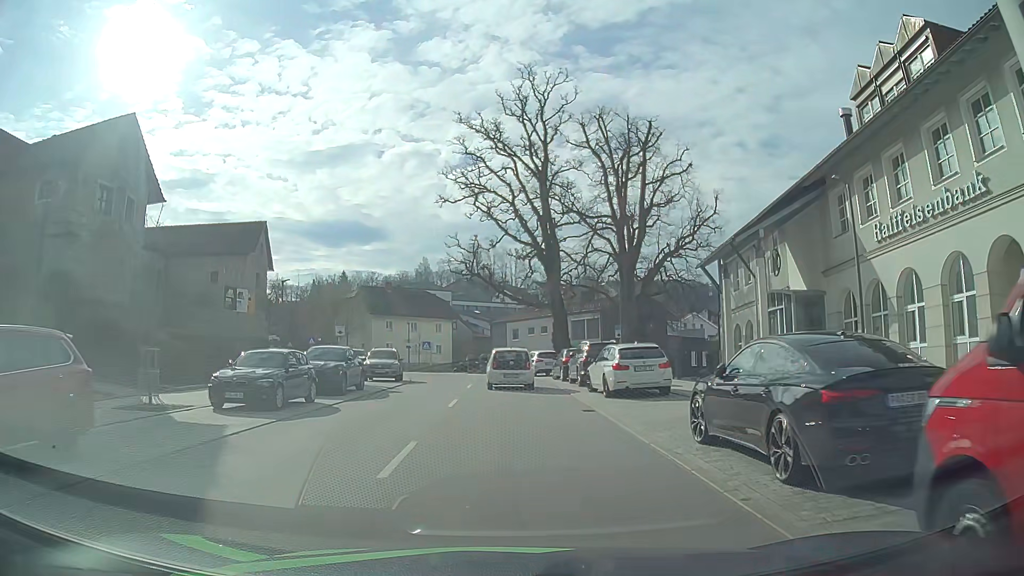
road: tertiary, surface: asphalt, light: Day
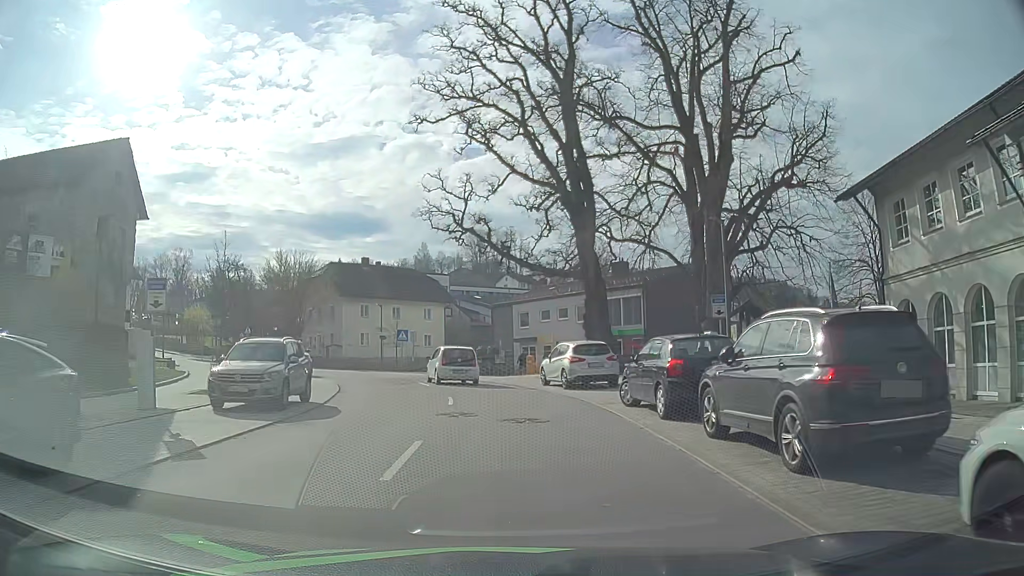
(-0.3, +18.3) m; 0°
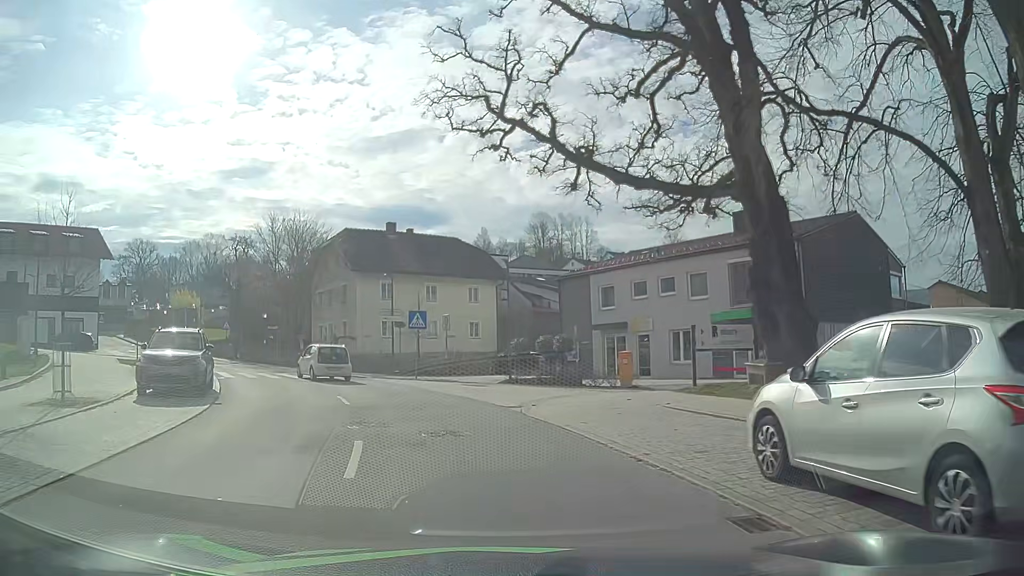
(-0.5, +18.0) m; -6°
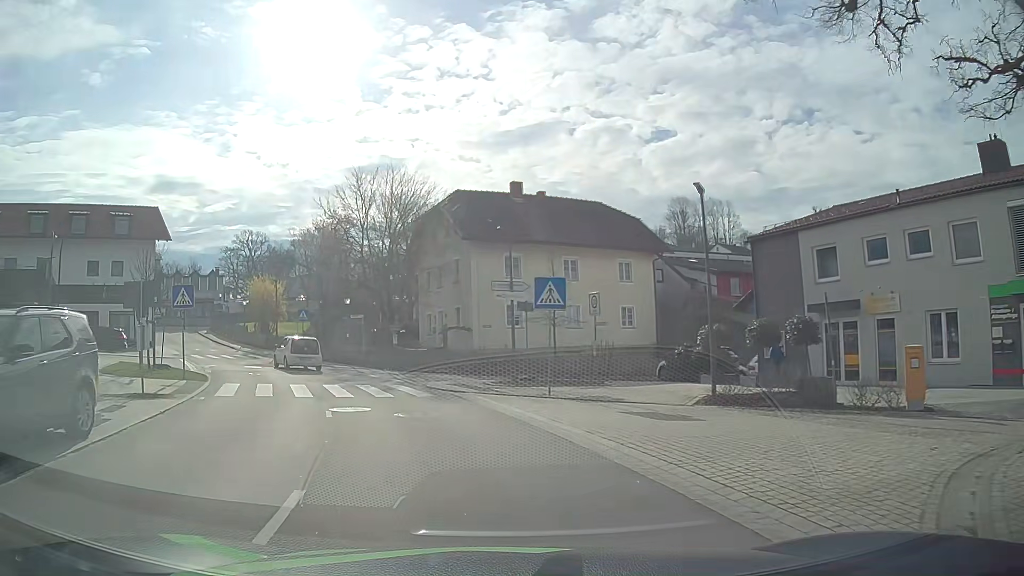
(-1.1, +12.5) m; -11°
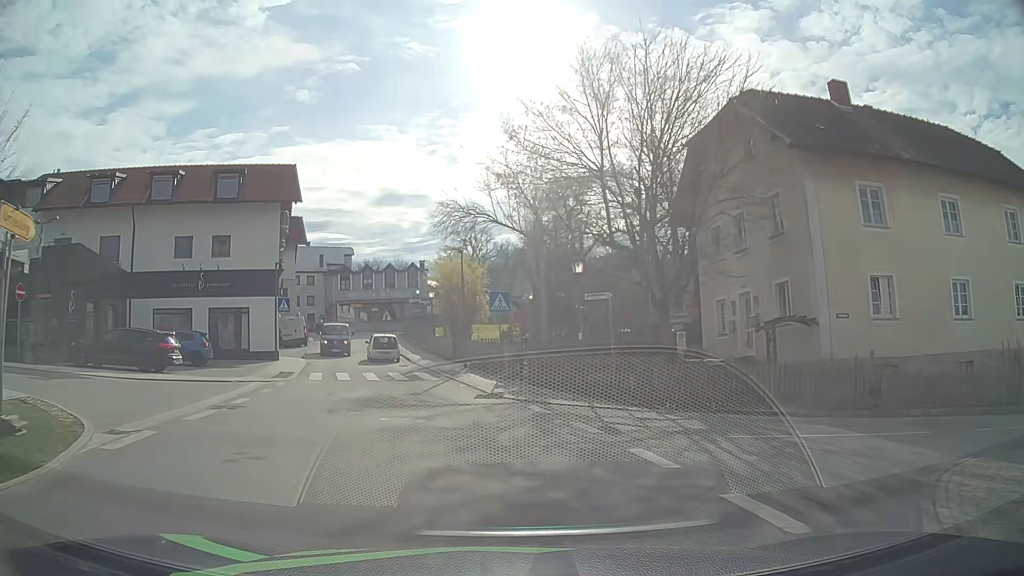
(-3.6, +18.4) m; -21°
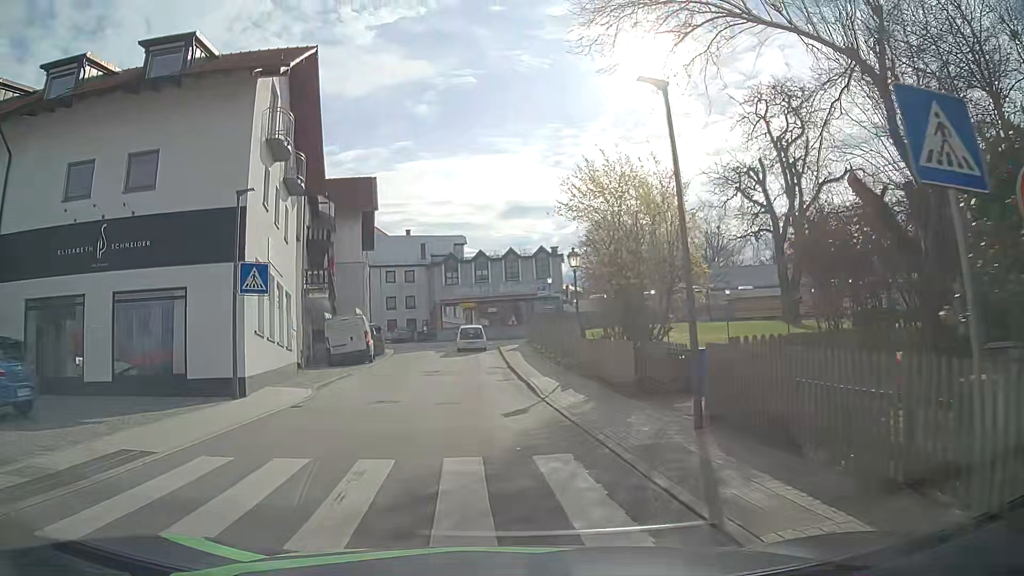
(-2.3, +19.6) m; -11°
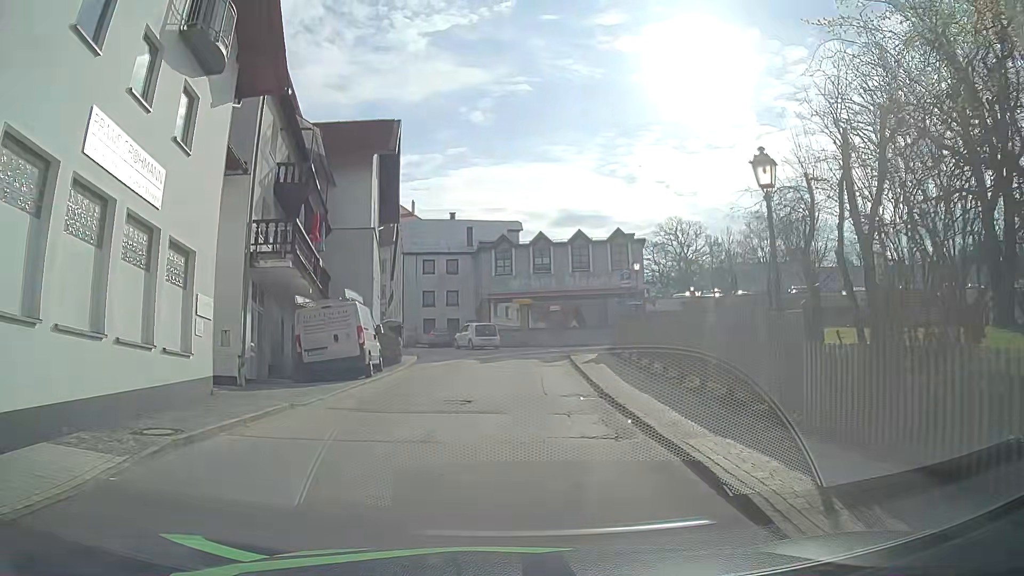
(-0.9, +12.3) m; -5°
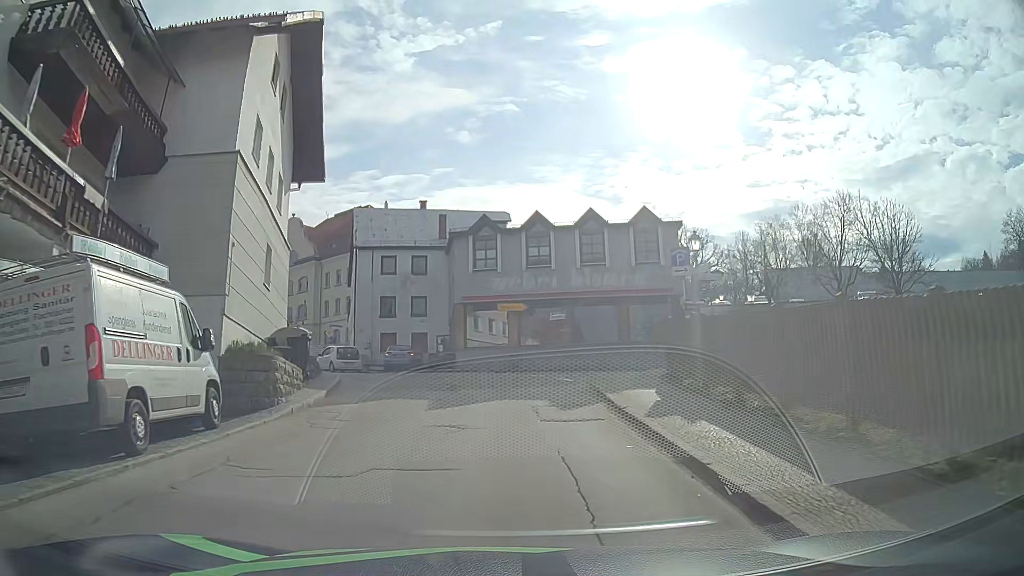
(+0.2, +12.8) m; 0°
